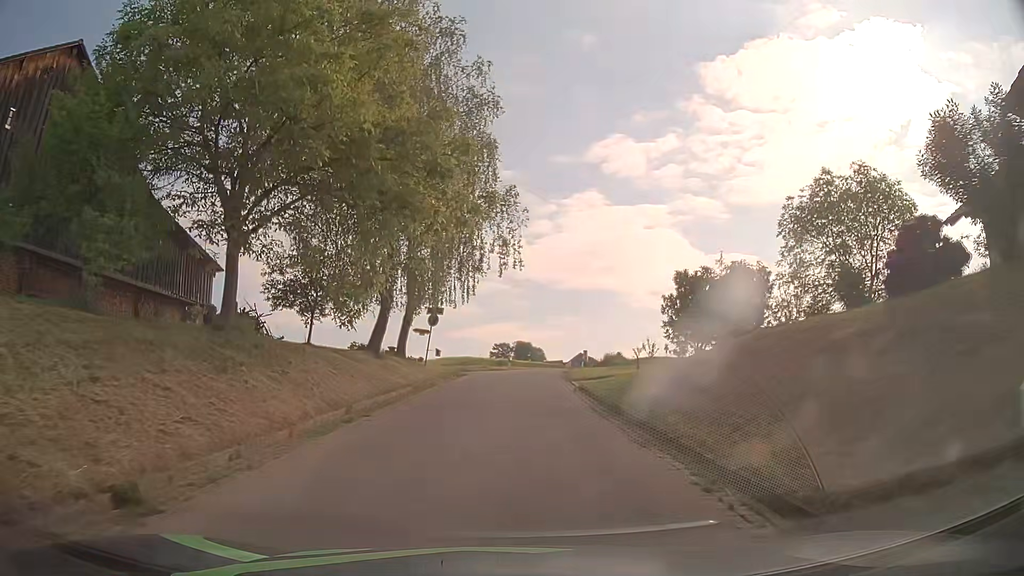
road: unclassified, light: Day
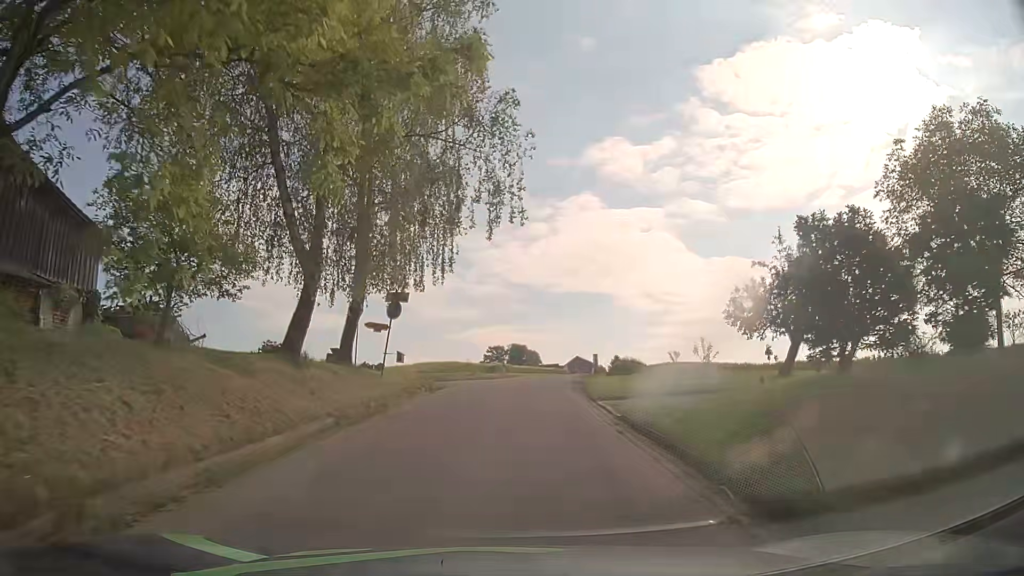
(0.0, +9.7) m; 0°
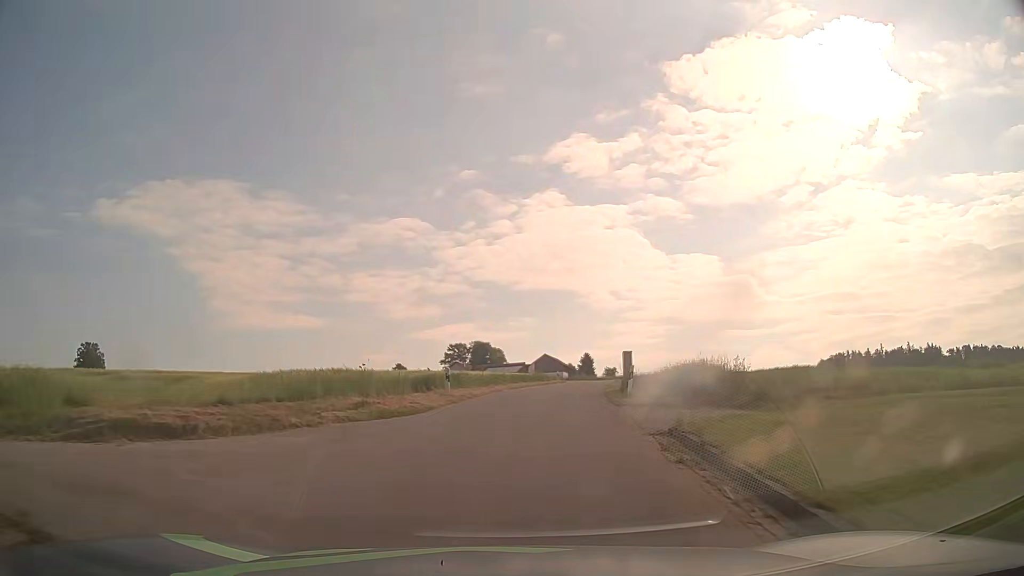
(+0.6, +23.1) m; +4°
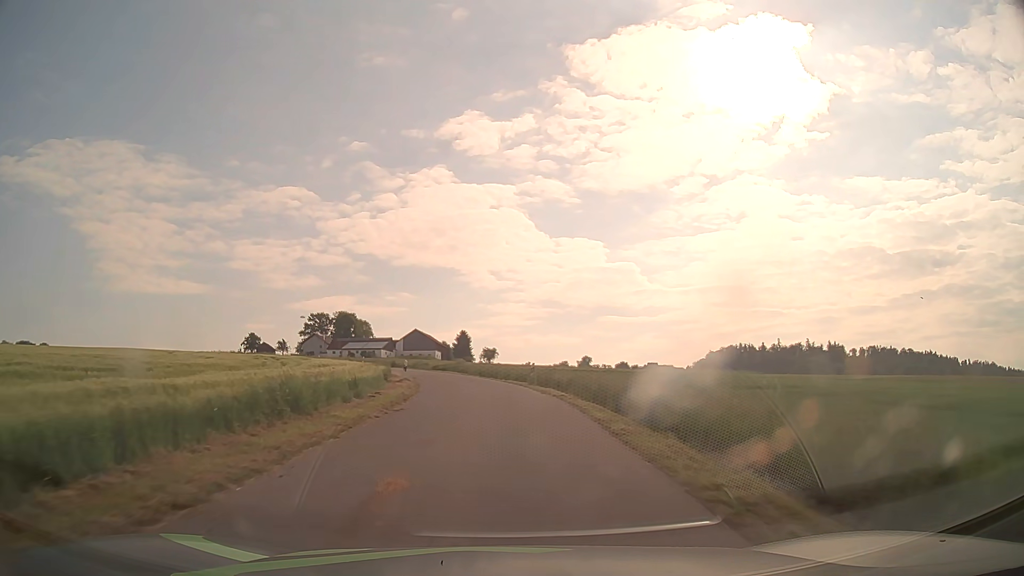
(+3.6, +38.1) m; +10°
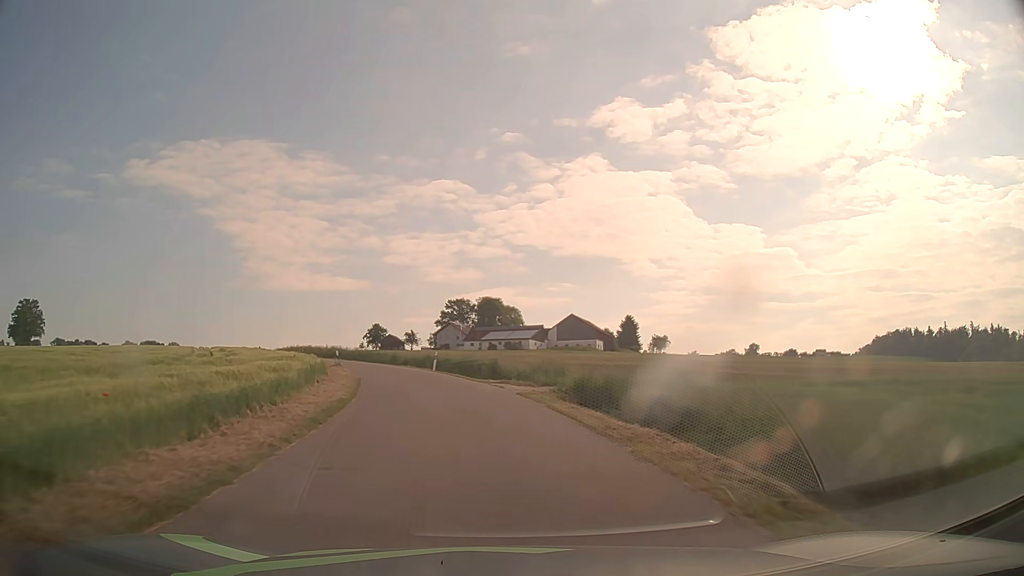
(-3.6, +43.2) m; -13°
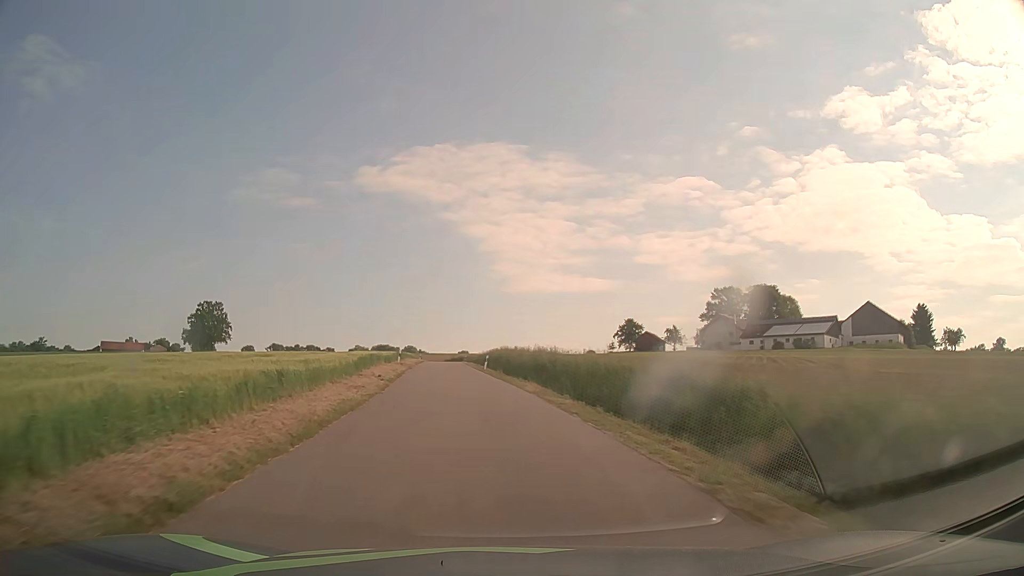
(-8.4, +43.7) m; -21°
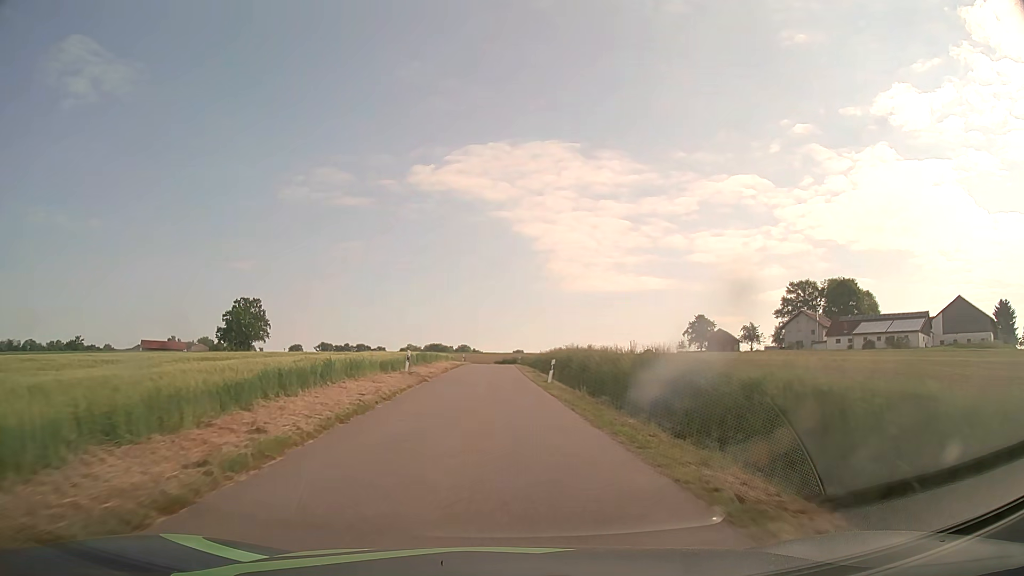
(-0.9, +18.1) m; -5°
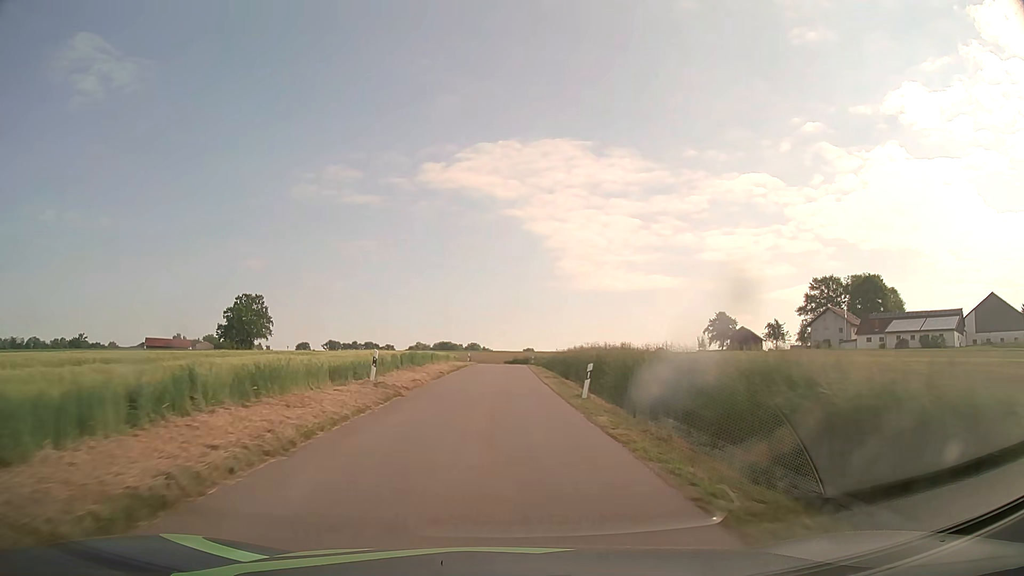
(-0.1, +9.1) m; -1°
